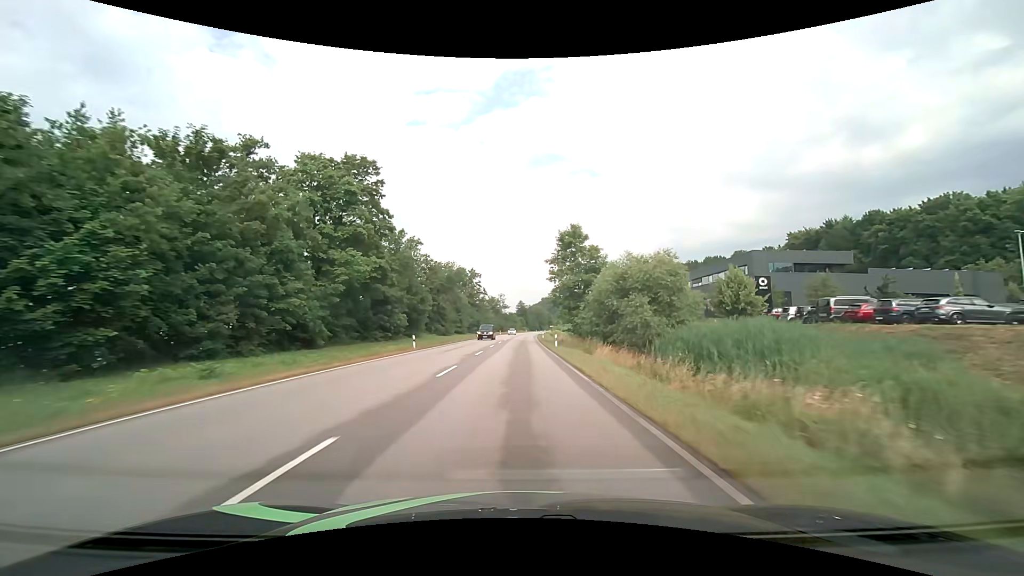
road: primary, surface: asphalt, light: Day
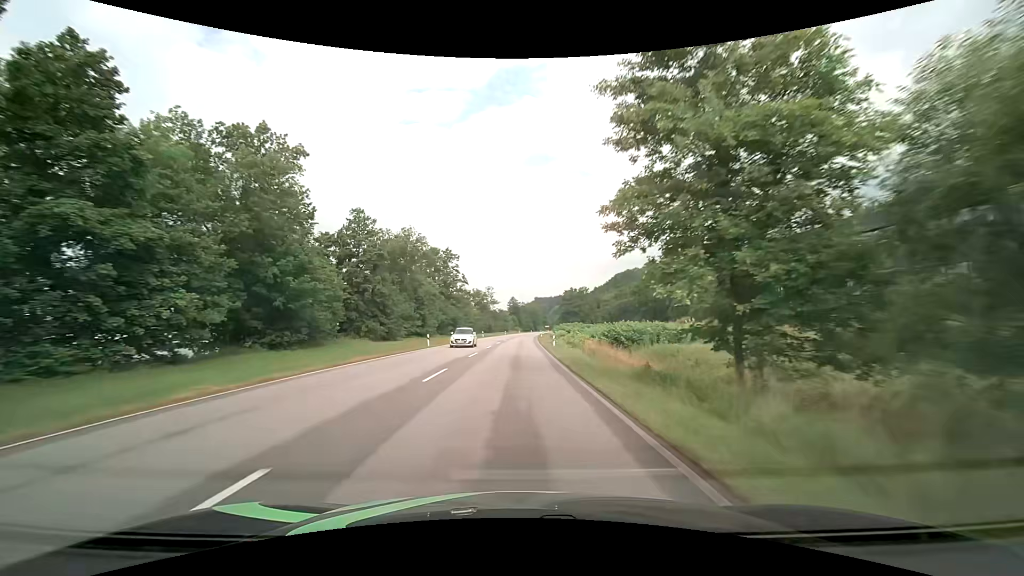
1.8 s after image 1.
(+0.2, +37.0) m; +1°
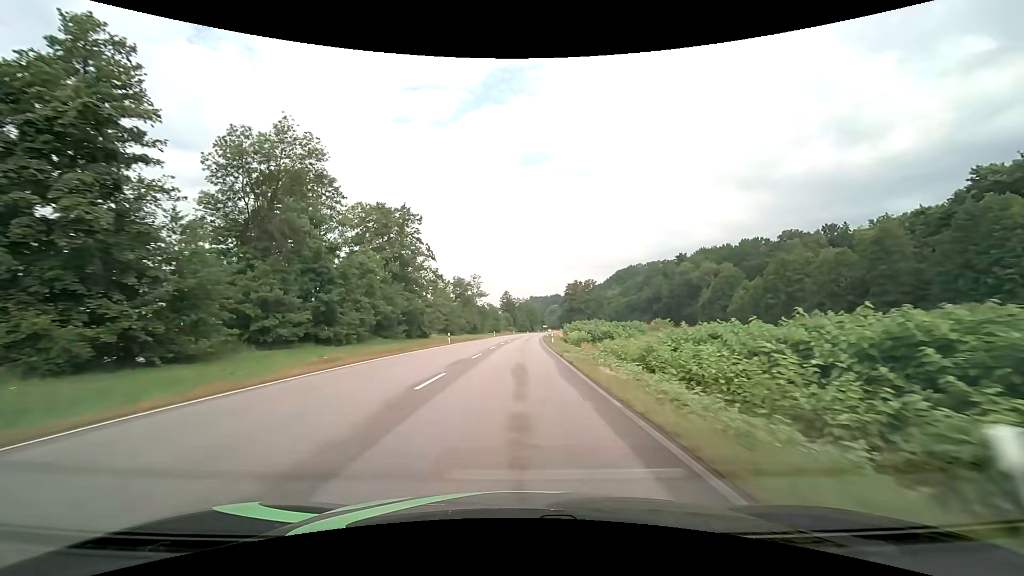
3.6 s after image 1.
(-0.1, +37.6) m; 0°
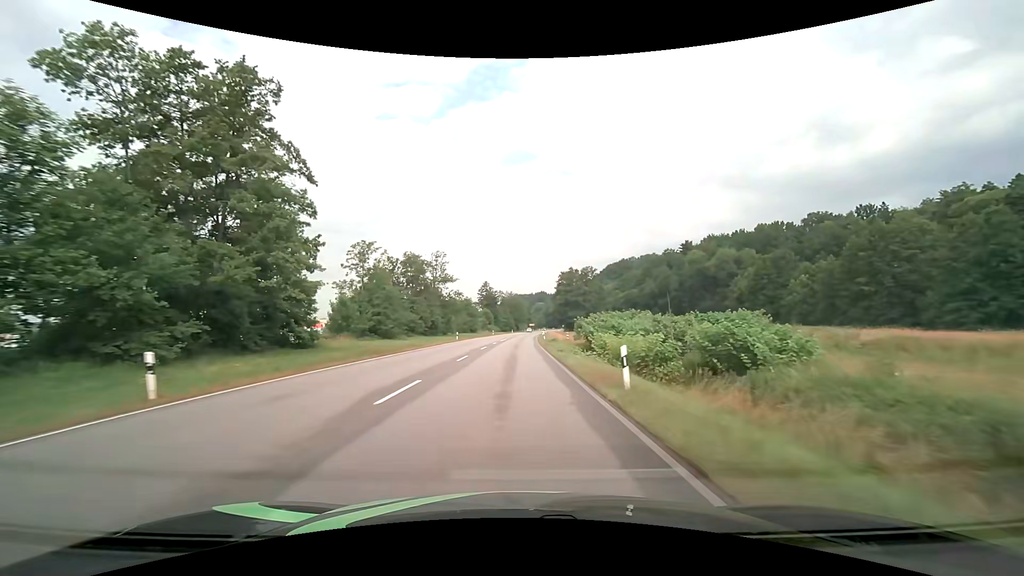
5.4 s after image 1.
(+0.6, +38.1) m; +2°
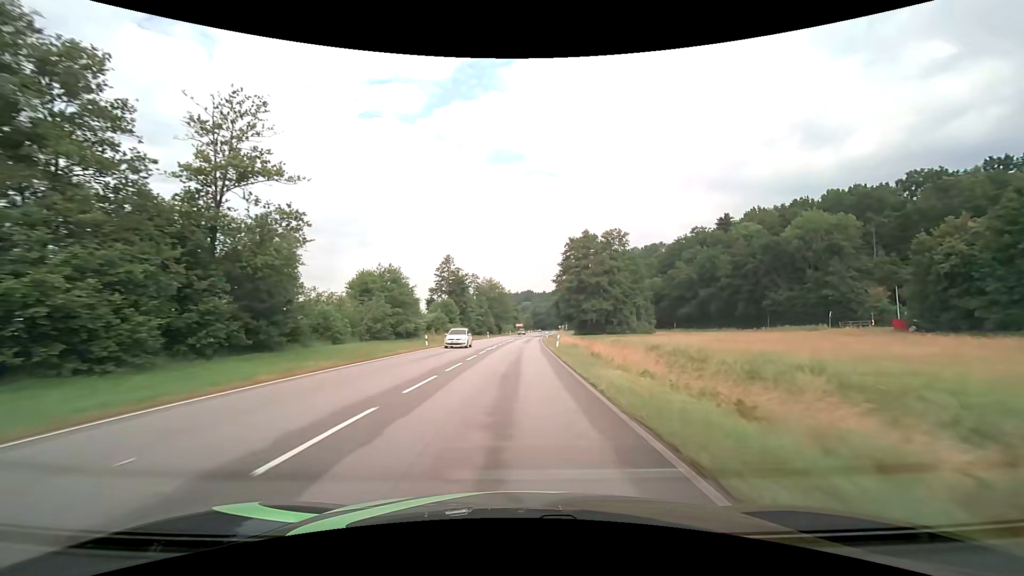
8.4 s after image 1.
(+0.8, +64.4) m; +2°
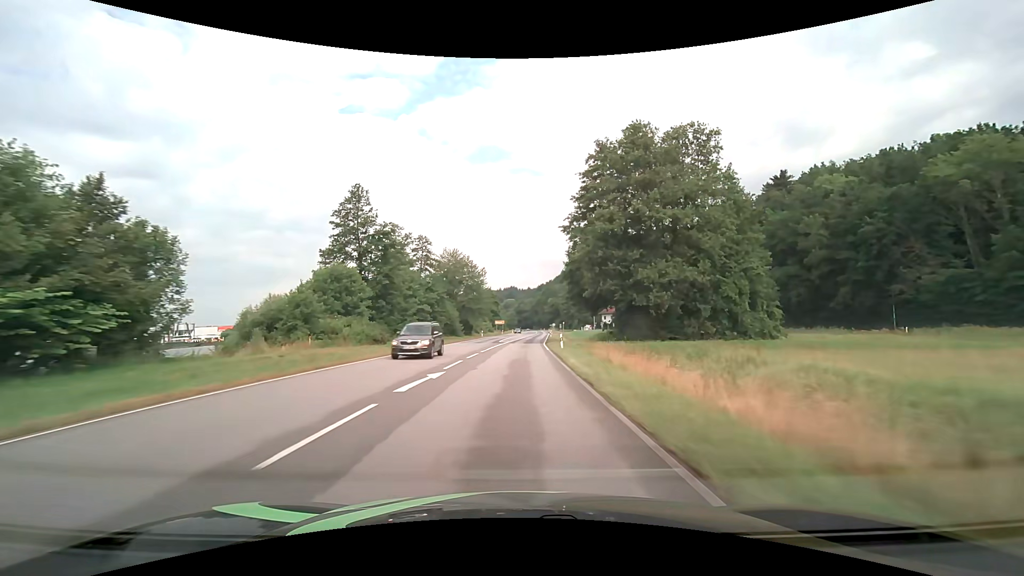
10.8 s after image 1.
(+1.0, +52.3) m; +2°
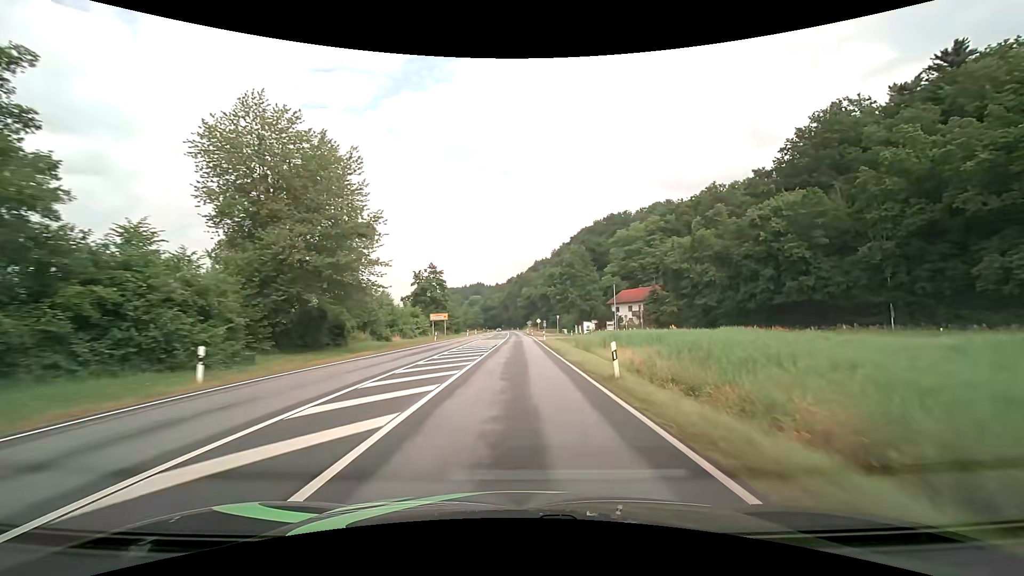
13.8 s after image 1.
(+1.7, +66.1) m; +4°
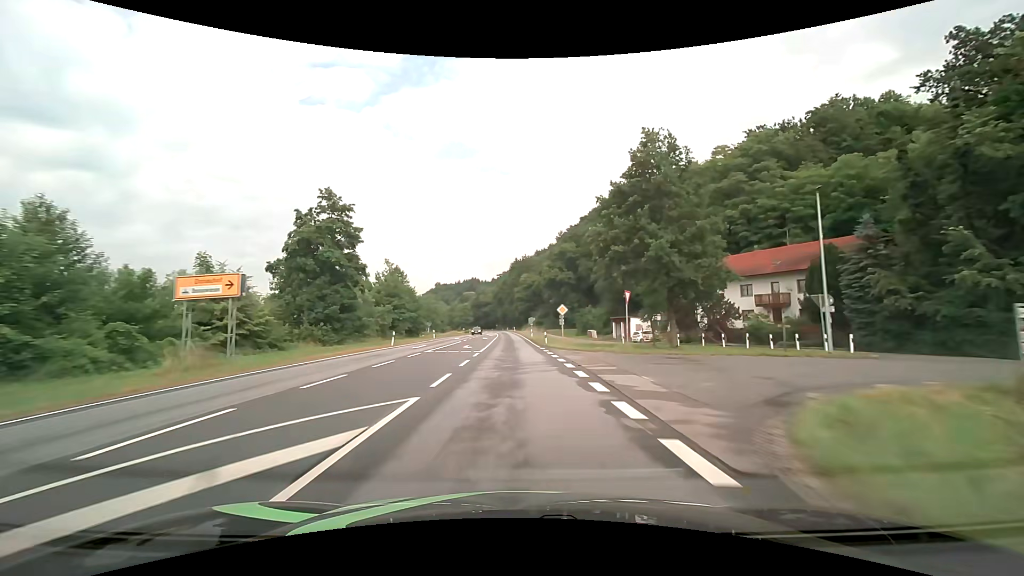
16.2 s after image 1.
(+0.3, +53.5) m; 0°
(0, +10) (0, +20) (0, +30) (0, +40) (-1, +50) (-1, +60) (-1, +70) (-2, +80) (-2, +90) (-3, +100) m
